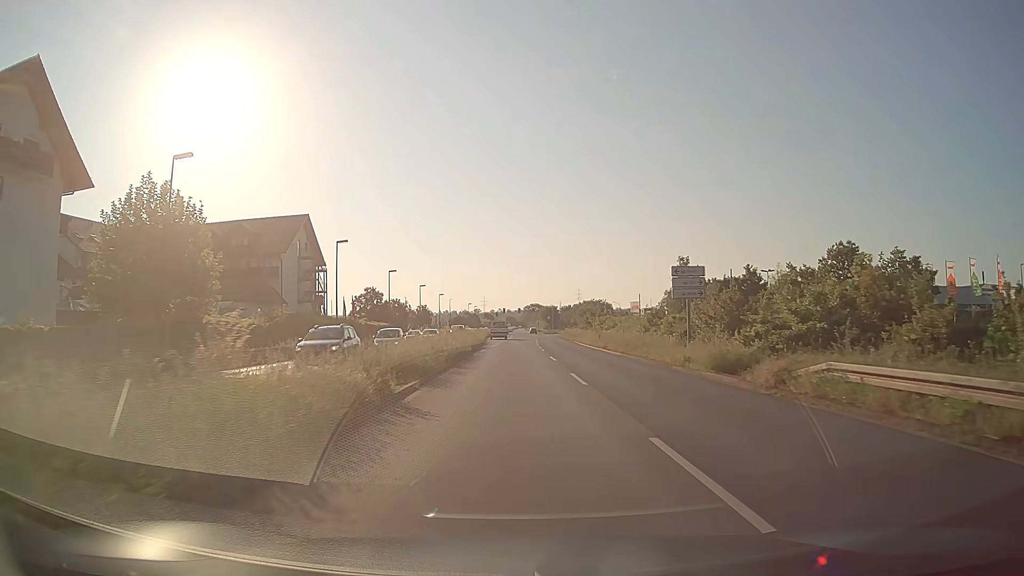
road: primary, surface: asphalt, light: Day
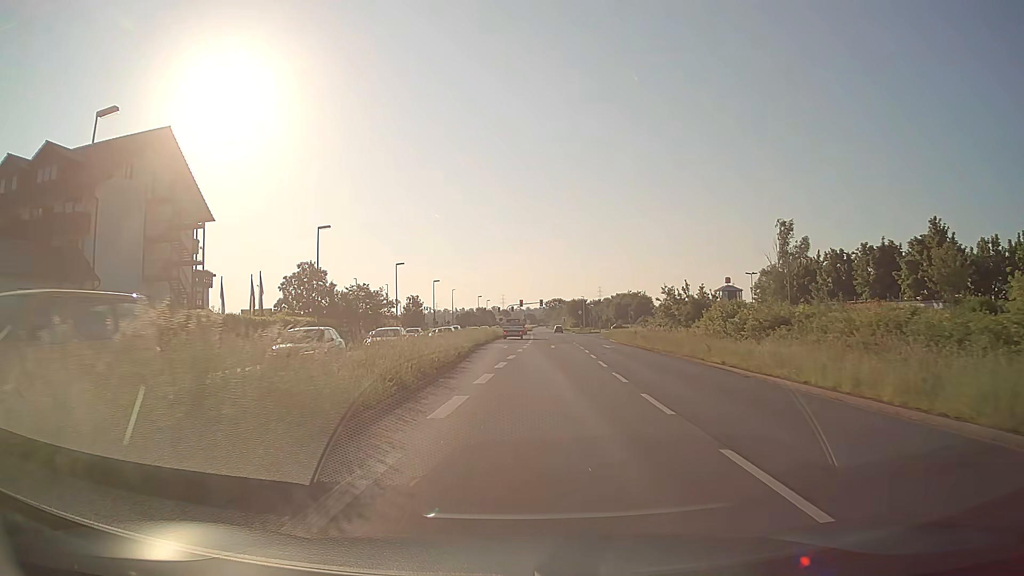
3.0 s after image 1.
(-0.5, +42.3) m; -2°
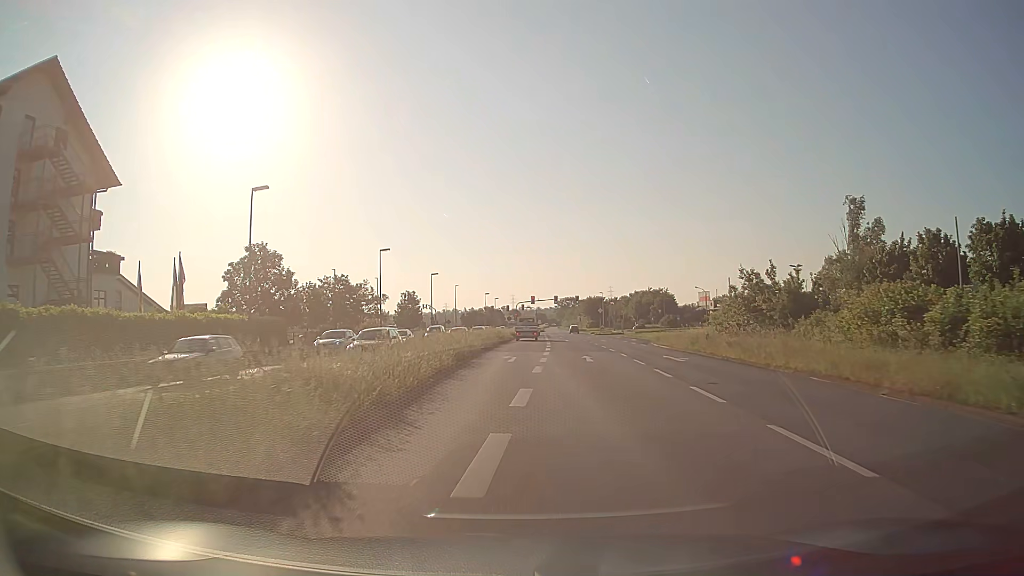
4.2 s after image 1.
(-0.2, +16.7) m; -1°
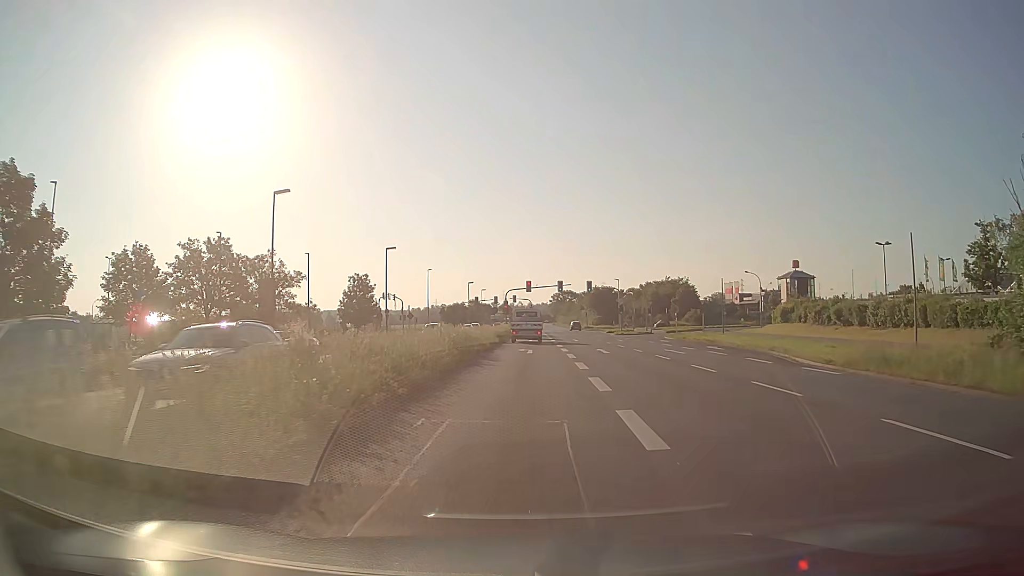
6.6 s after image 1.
(-0.1, +30.5) m; +1°
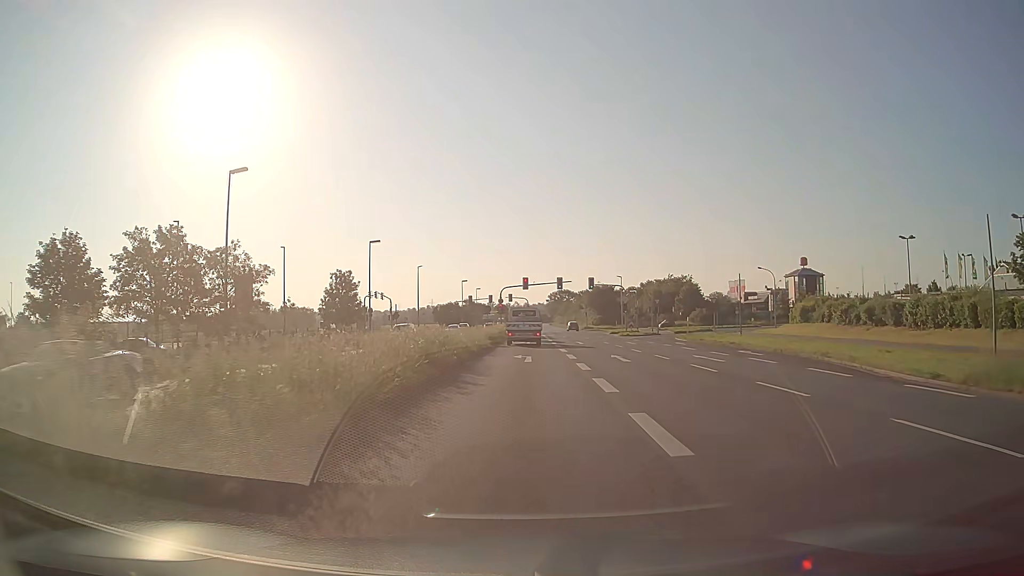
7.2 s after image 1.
(0.0, +6.4) m; 0°
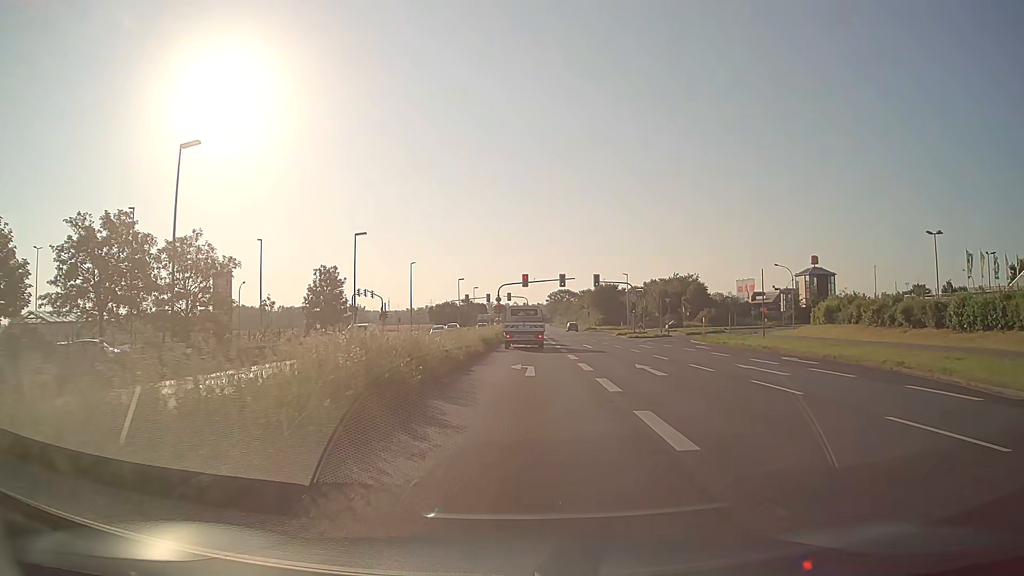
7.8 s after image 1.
(0.0, +5.8) m; 0°
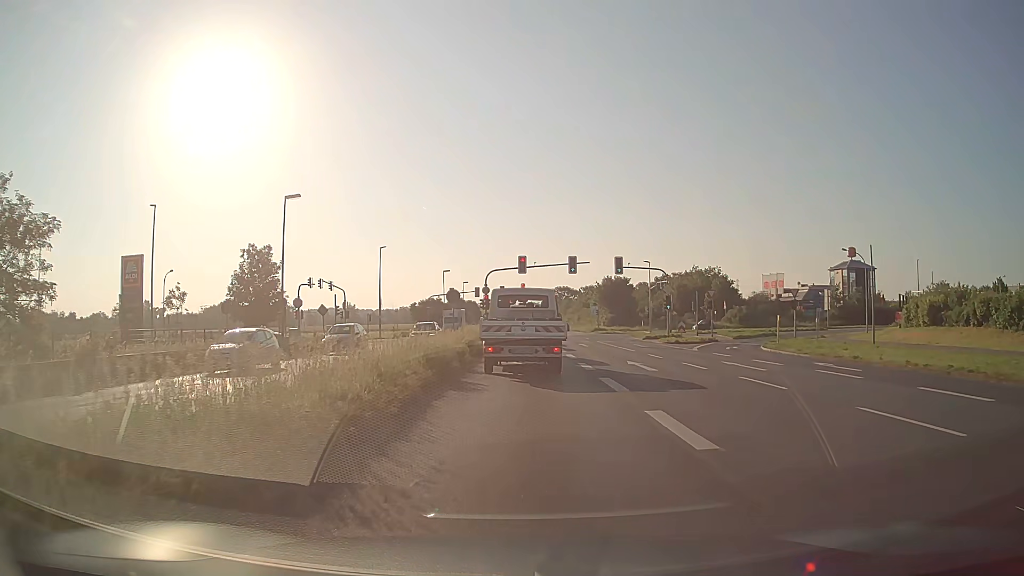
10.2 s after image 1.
(+0.1, +18.0) m; 0°
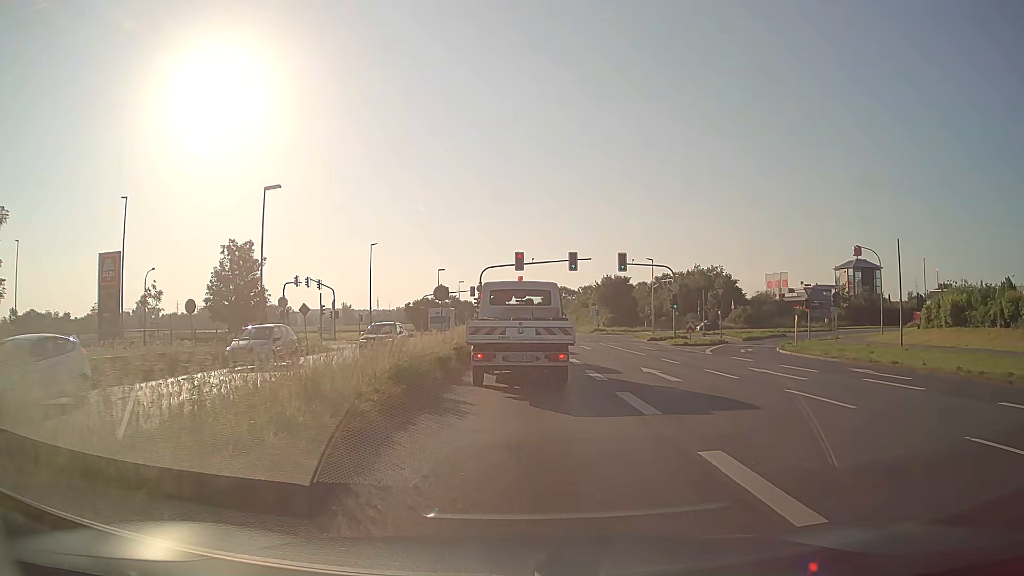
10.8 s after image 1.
(0.0, +3.2) m; +1°
(0, +10) (0, +20) (0, +30) (0, +40) (0, +50) (-1, +60) (-4, +69) (-12, +76) (-21, +77) (-31, +76) m
